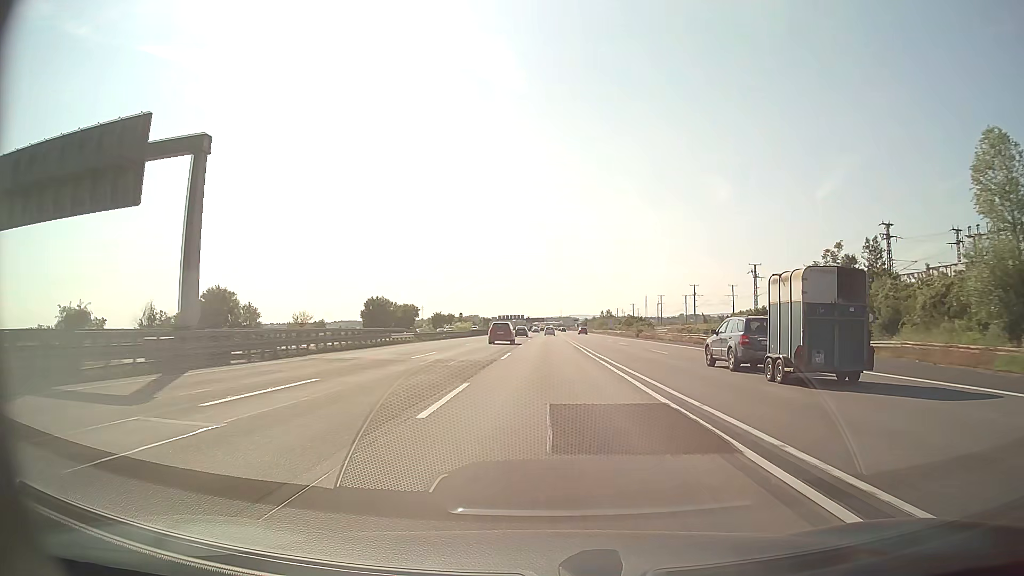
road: motorway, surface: asphalt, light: Day
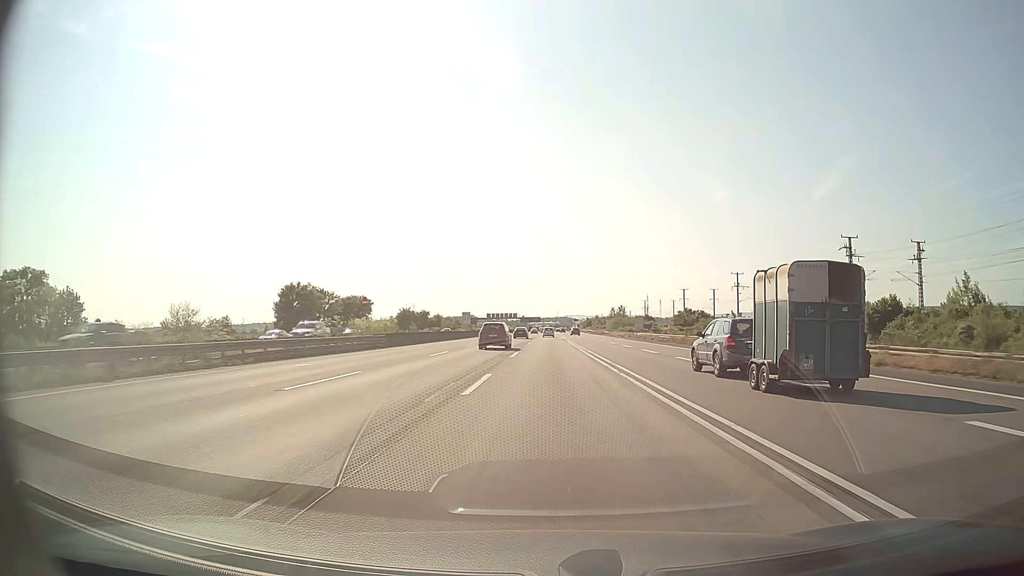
(+0.1, +50.2) m; 0°
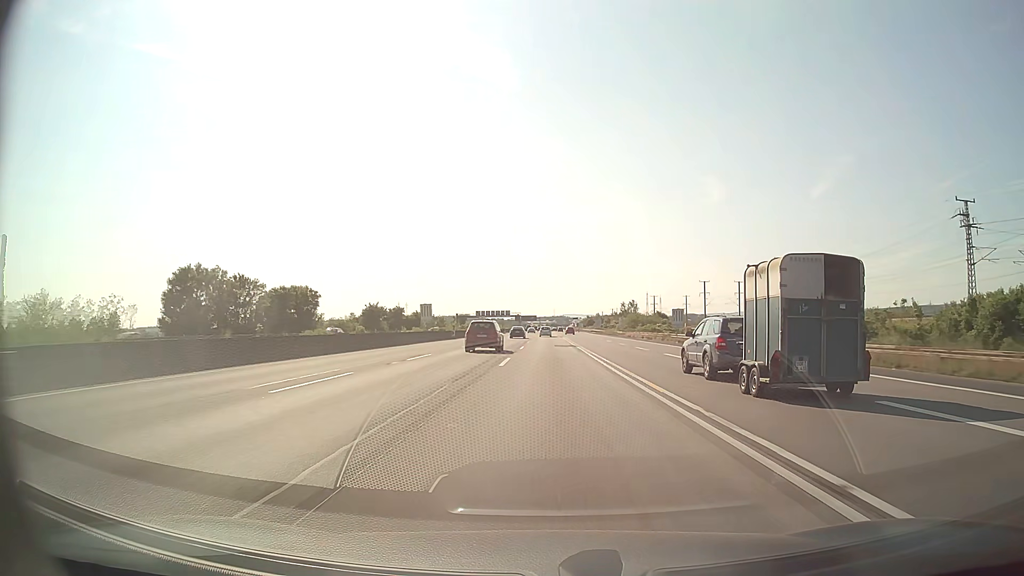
(+0.1, +32.9) m; 0°
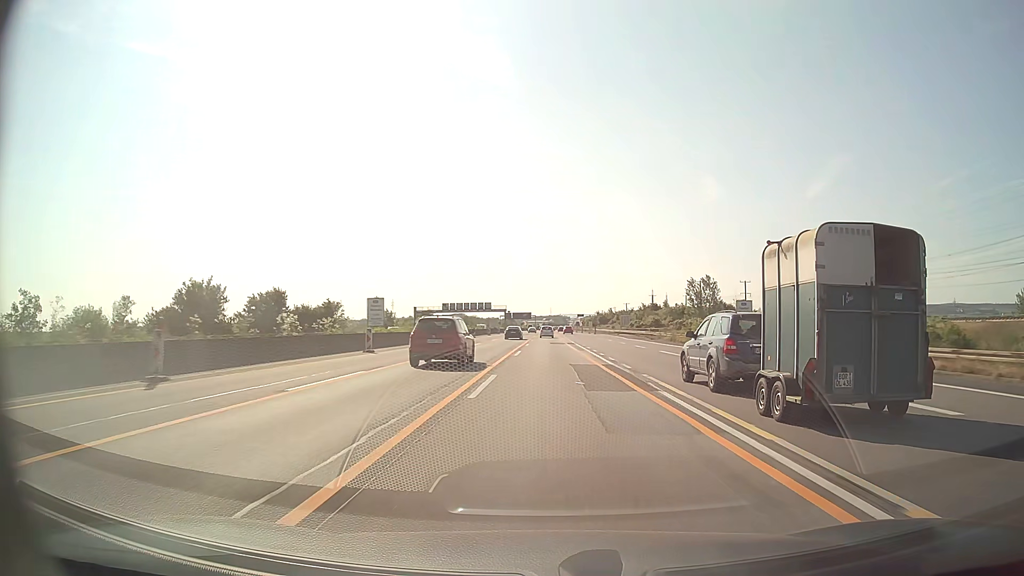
(+0.1, +80.5) m; 0°
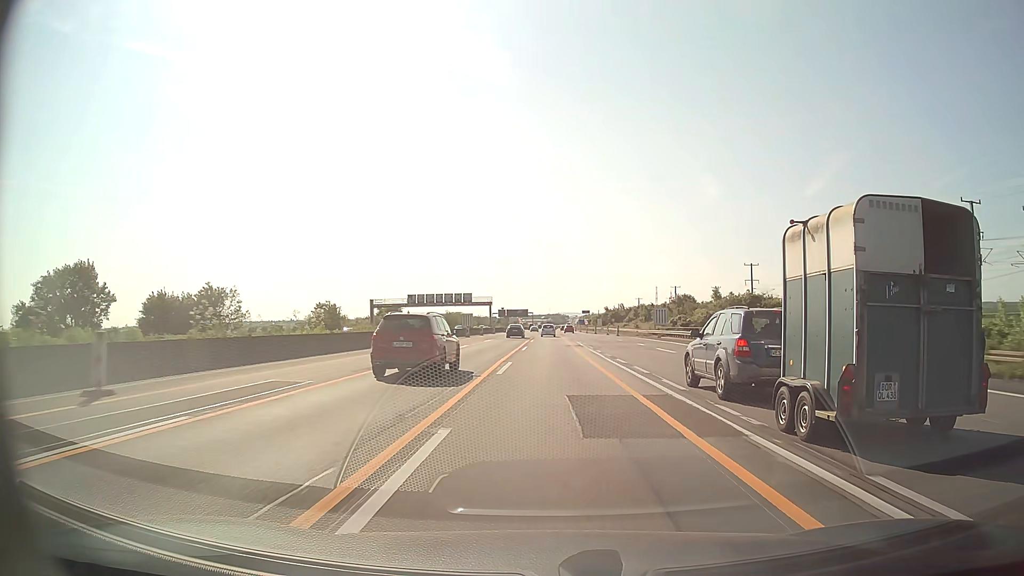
(+0.1, +45.3) m; 0°
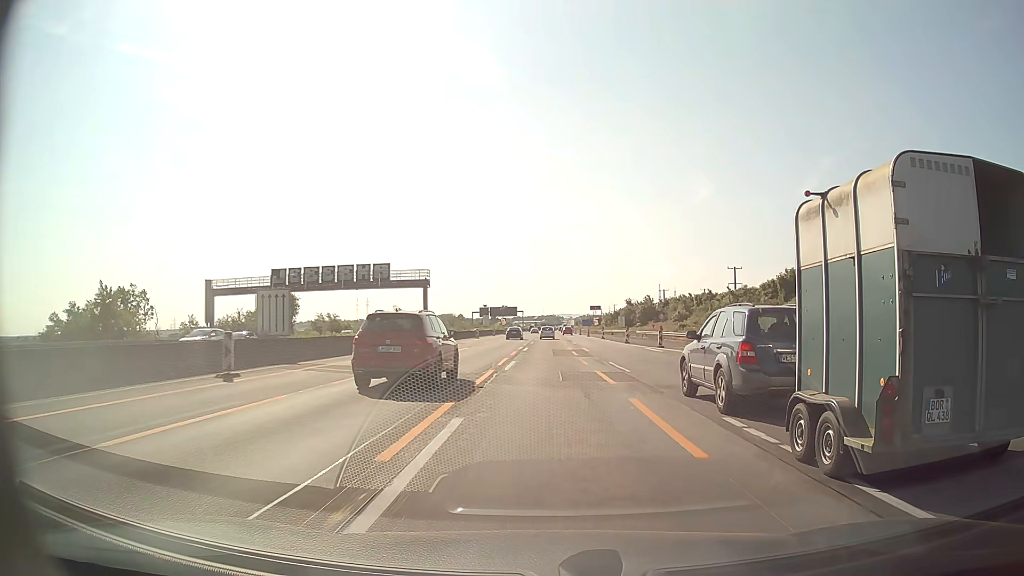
(+0.5, +68.6) m; +1°
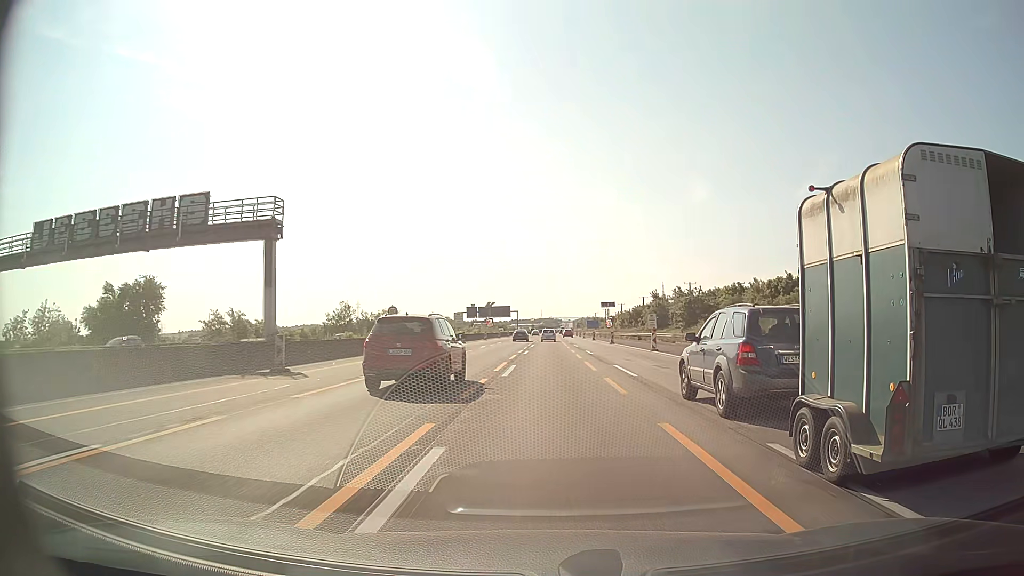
(0.0, +38.6) m; 0°
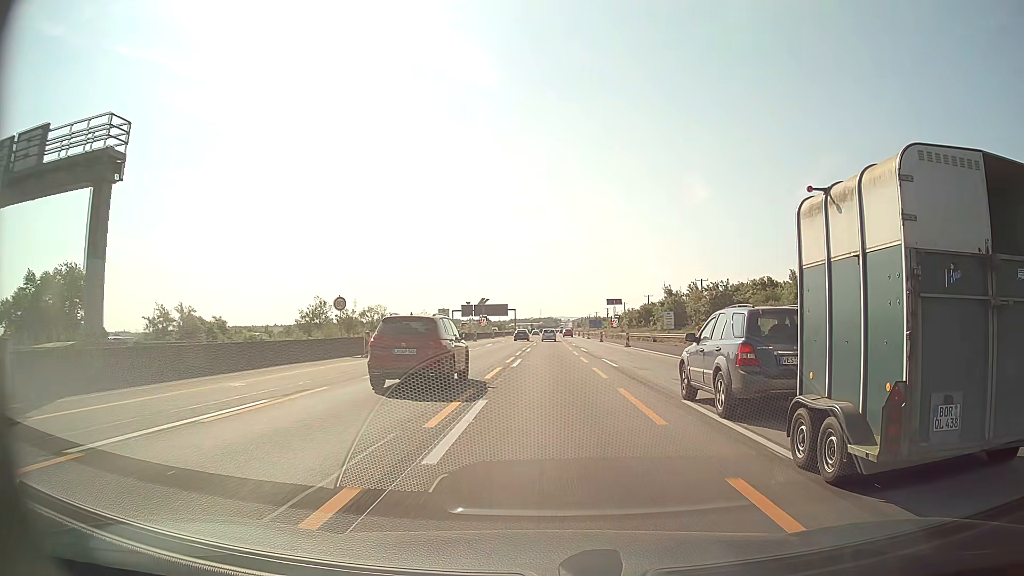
(0.0, +12.7) m; 0°
(0, +10) (0, +20) (0, +30) (0, +40) (0, +50) (0, +60) (0, +70) (0, +80) (+1, +90) (+1, +100) m
